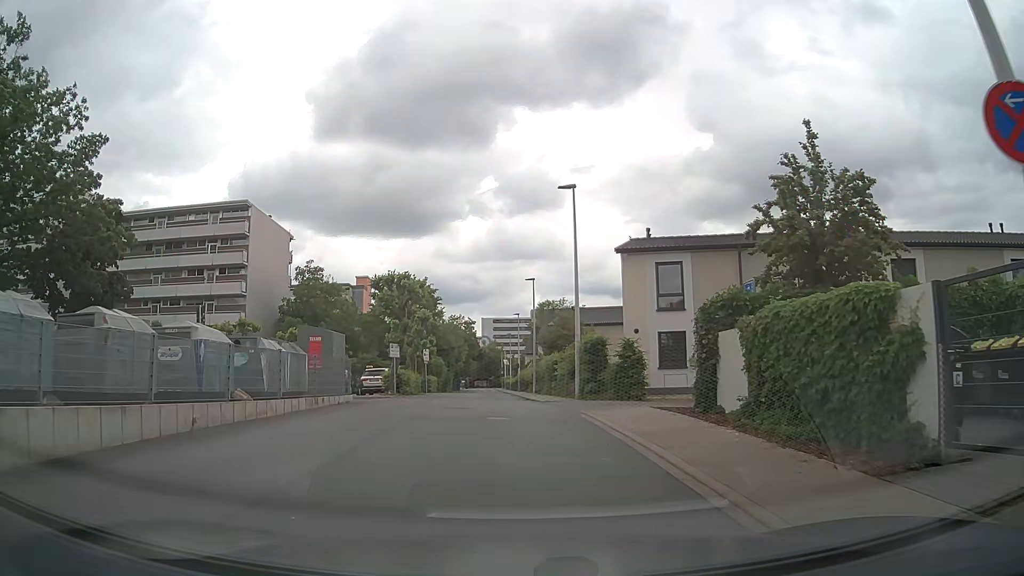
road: residential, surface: asphalt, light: Day
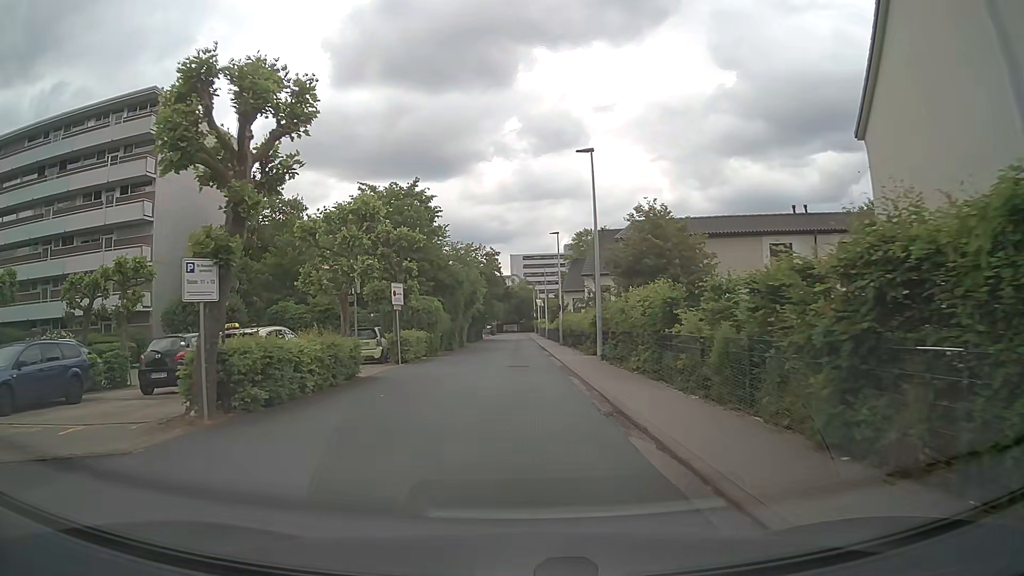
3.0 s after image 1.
(-0.9, +22.1) m; -4°
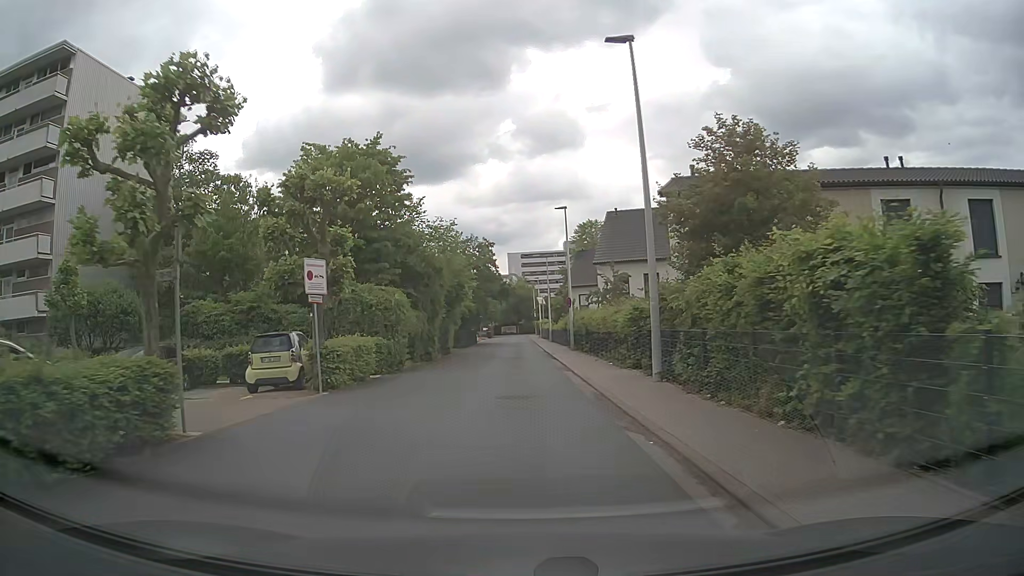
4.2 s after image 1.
(+0.1, +10.5) m; 0°
(0, +10) (0, +20) (0, +30) (0, +40) (0, +50) (0, +60) (0, +70) (0, +80) (0, +90) (0, +100) m
